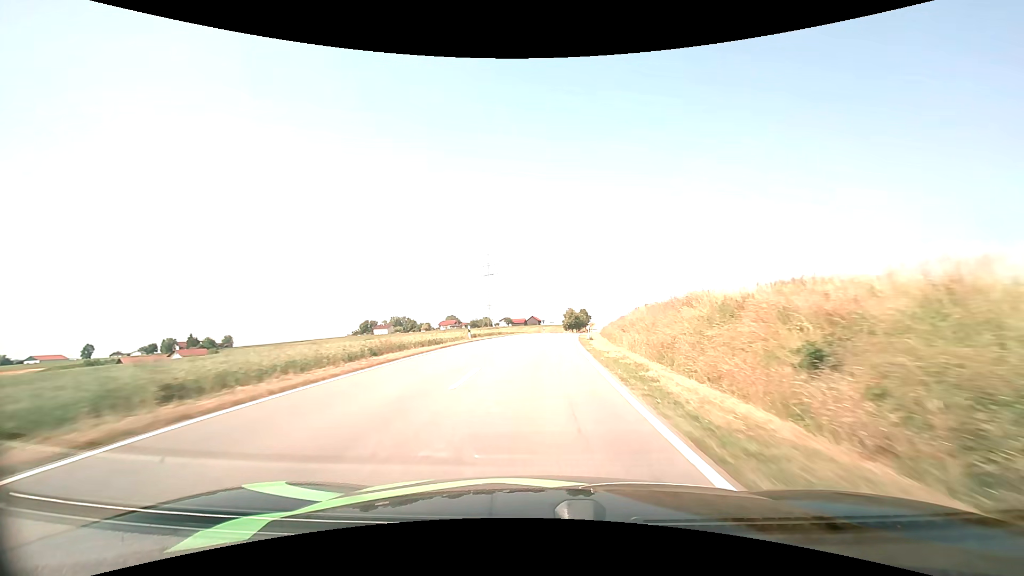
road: tertiary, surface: asphalt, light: Day
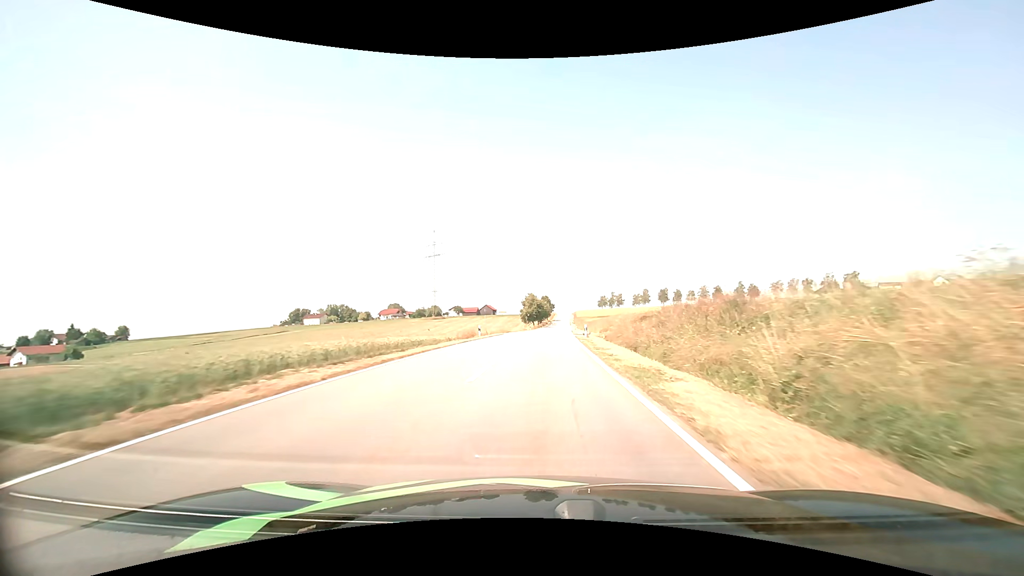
(+2.3, +48.3) m; +5°
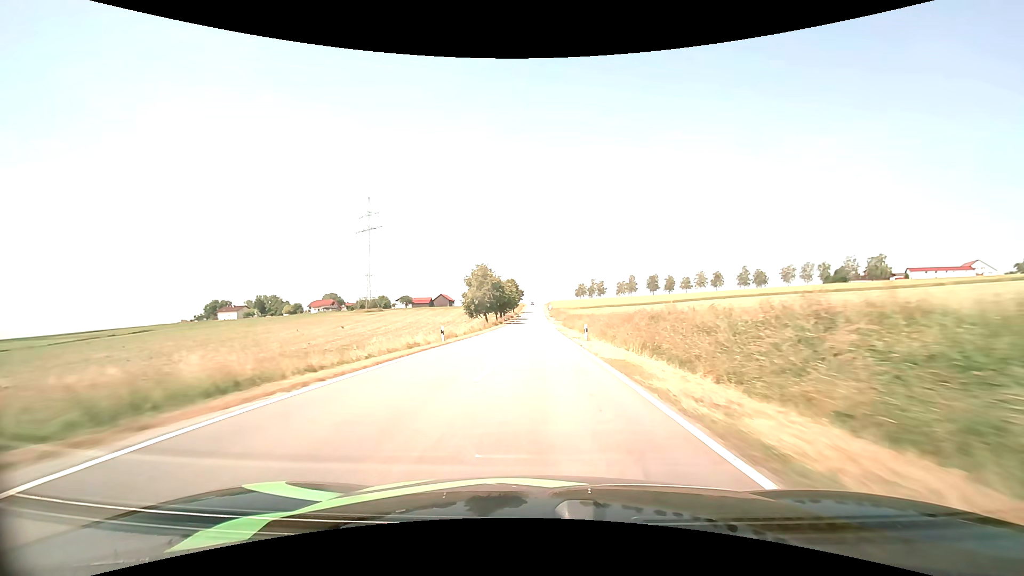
(+2.1, +61.9) m; +3°
(0, +10) (0, +20) (0, +30) (0, +40) (0, +50) (0, +60) (0, +70) (0, +80) (0, +90) (0, +100) m
